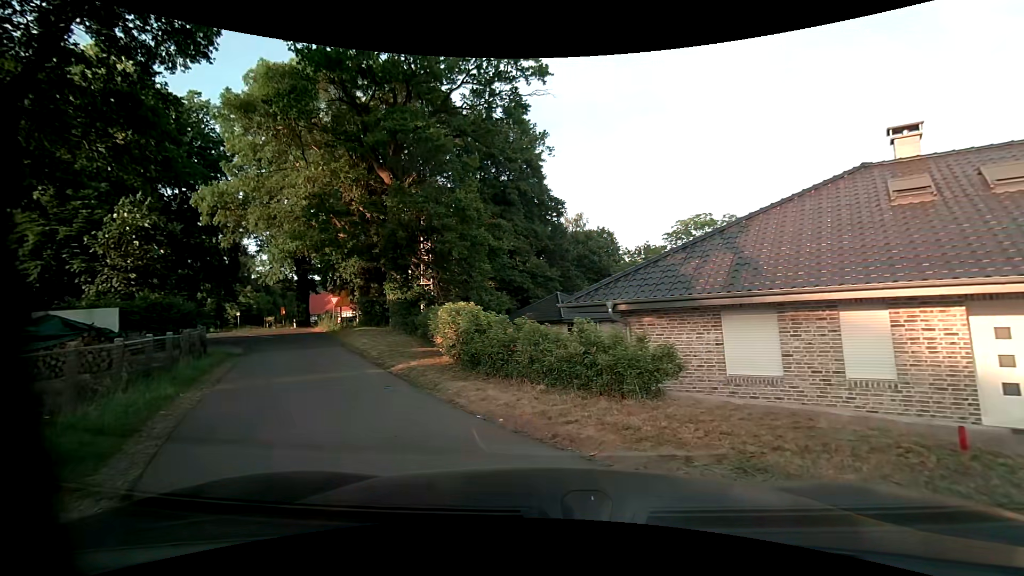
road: secondary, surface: asphalt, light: Day
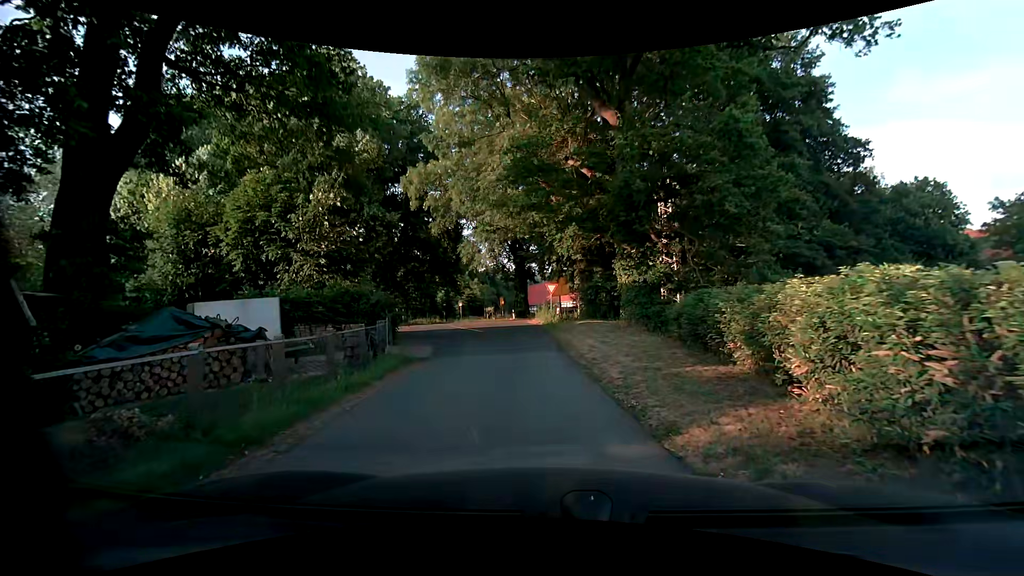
(-2.0, +7.7) m; -25°
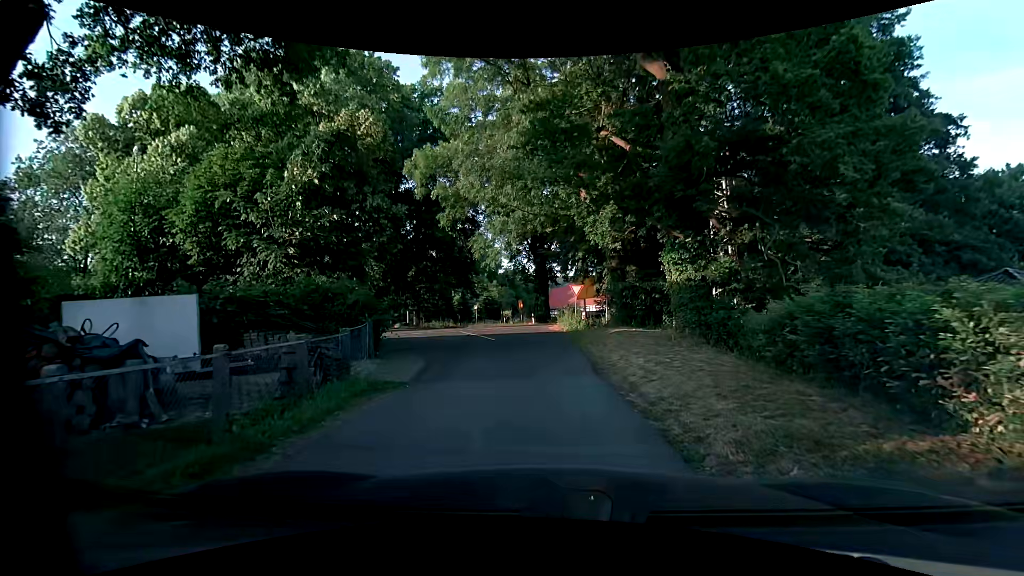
(-0.1, +4.3) m; -2°
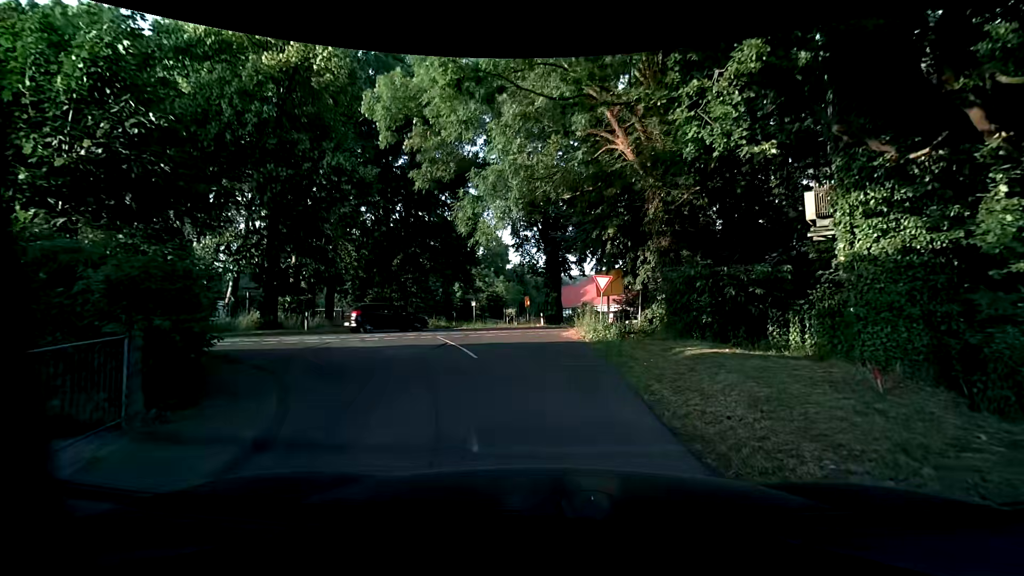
(-0.2, +8.5) m; -2°
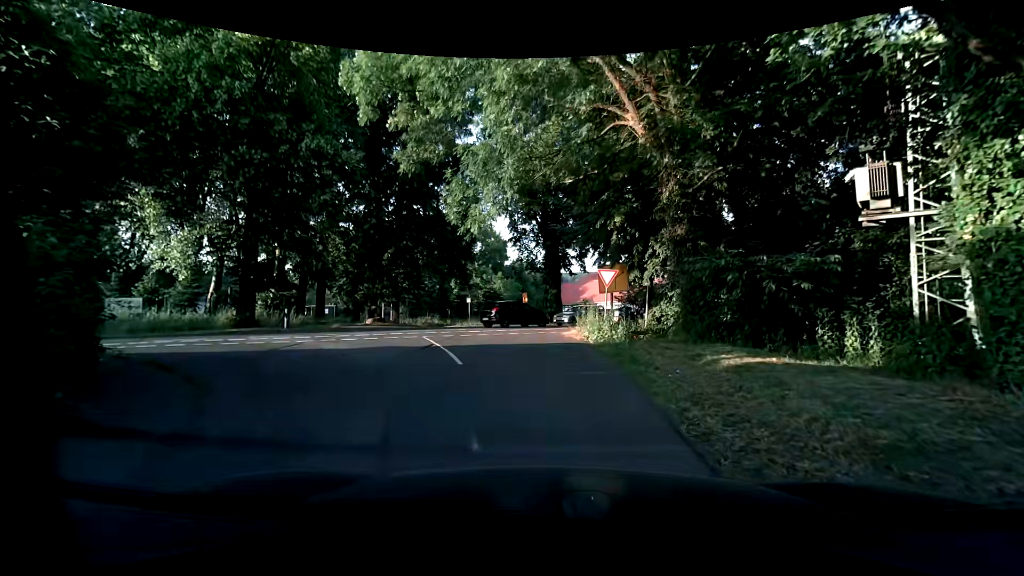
(0.0, +2.1) m; 0°
